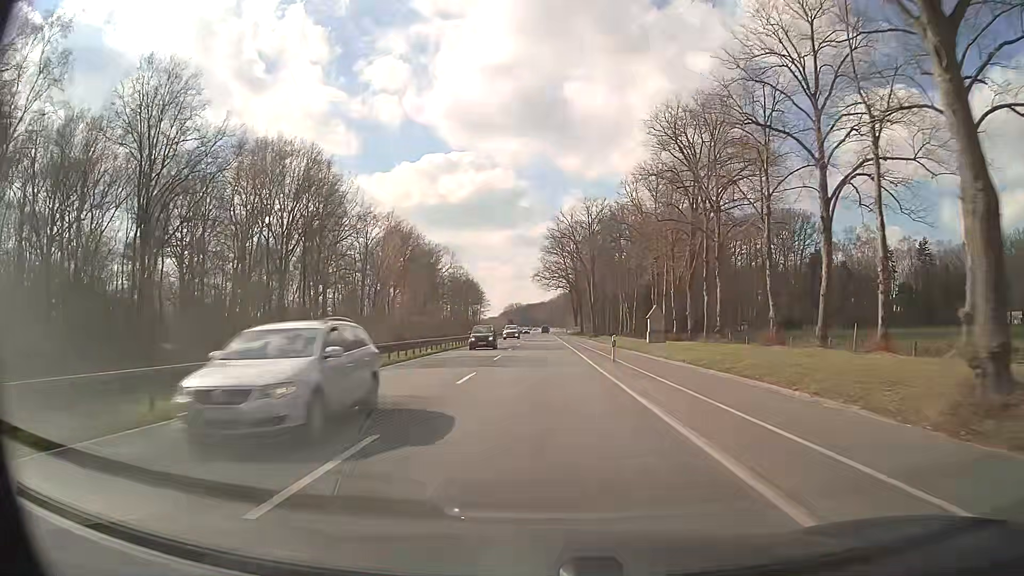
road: primary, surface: asphalt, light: Day
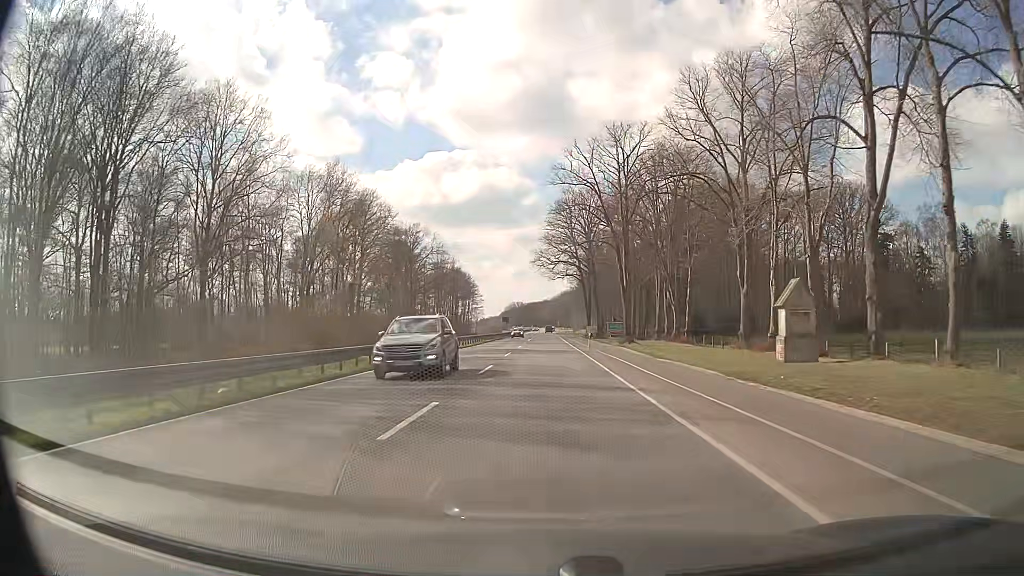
(0.0, +32.5) m; 0°
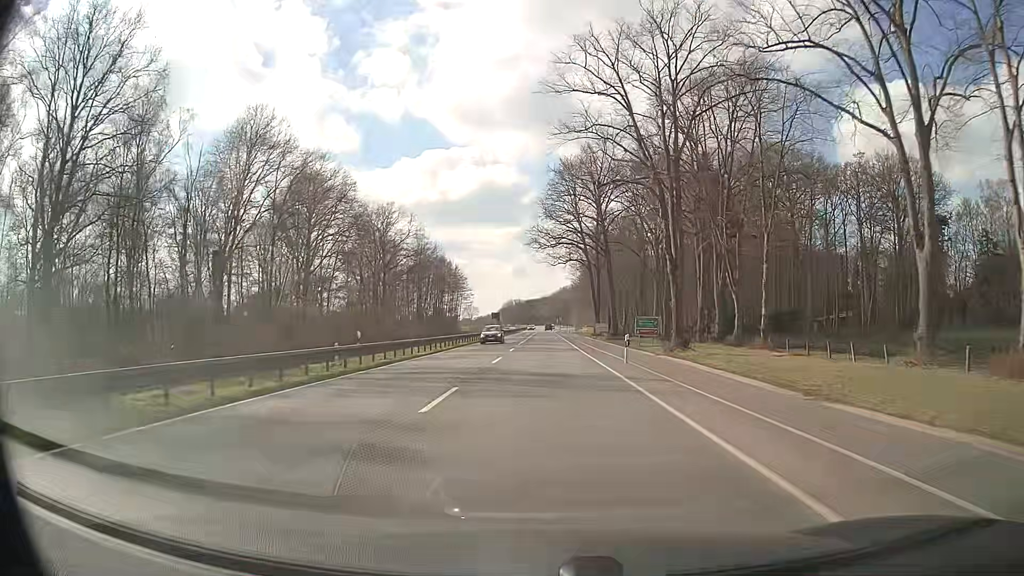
(+0.1, +21.6) m; 0°
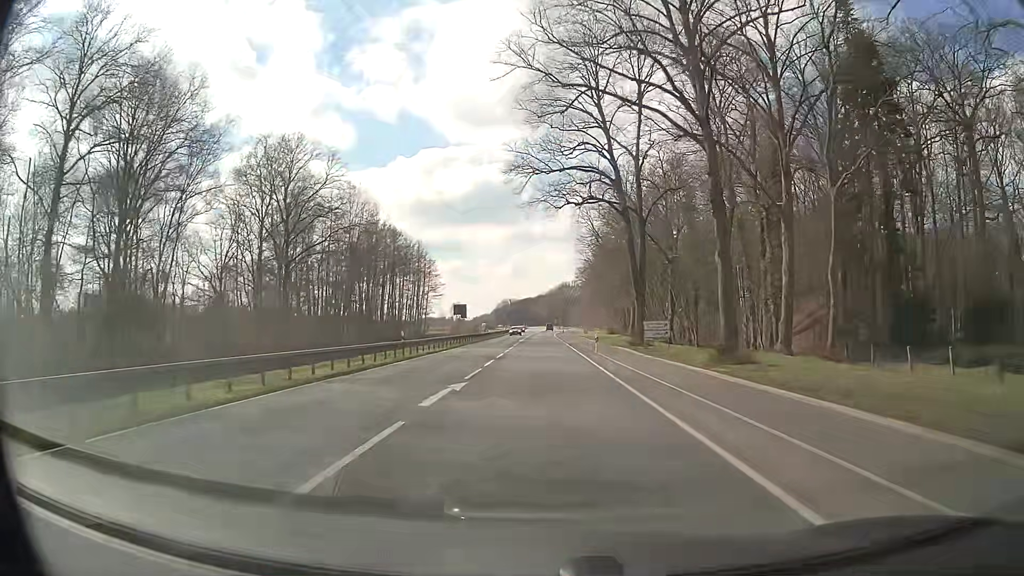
(0.0, +43.2) m; -1°
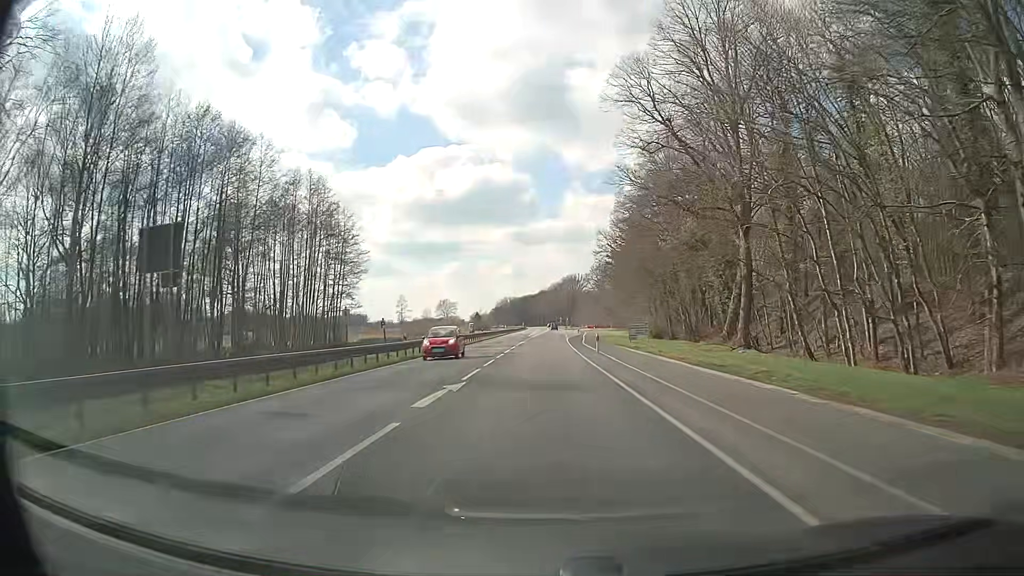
(+0.6, +54.0) m; 0°
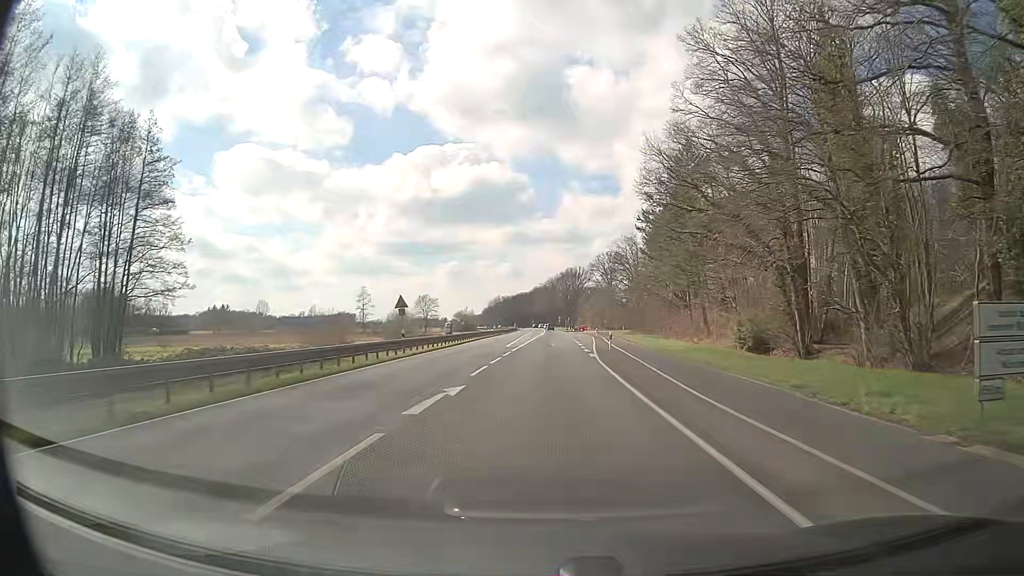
(+0.1, +43.2) m; 0°
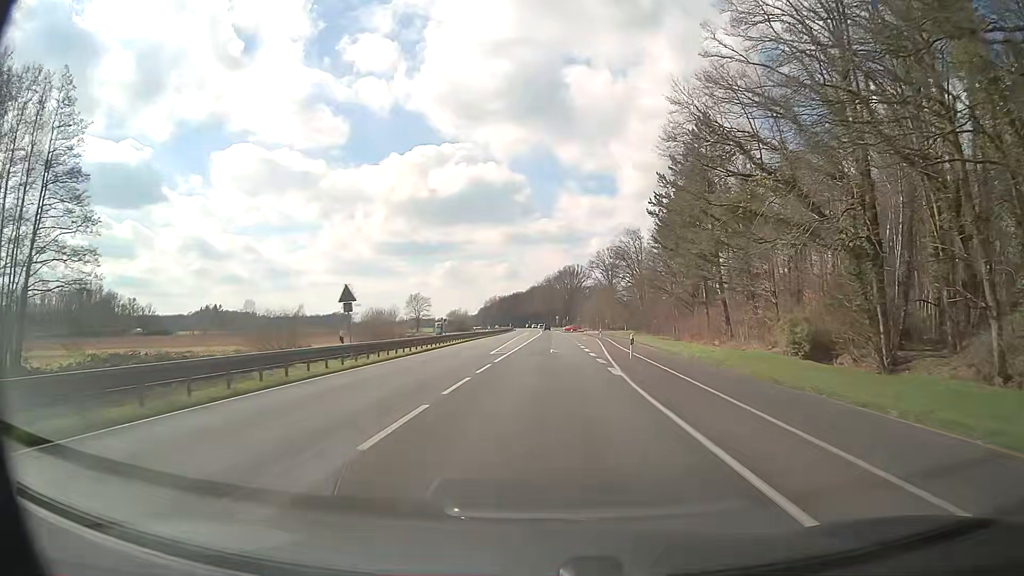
(0.0, +10.8) m; 0°
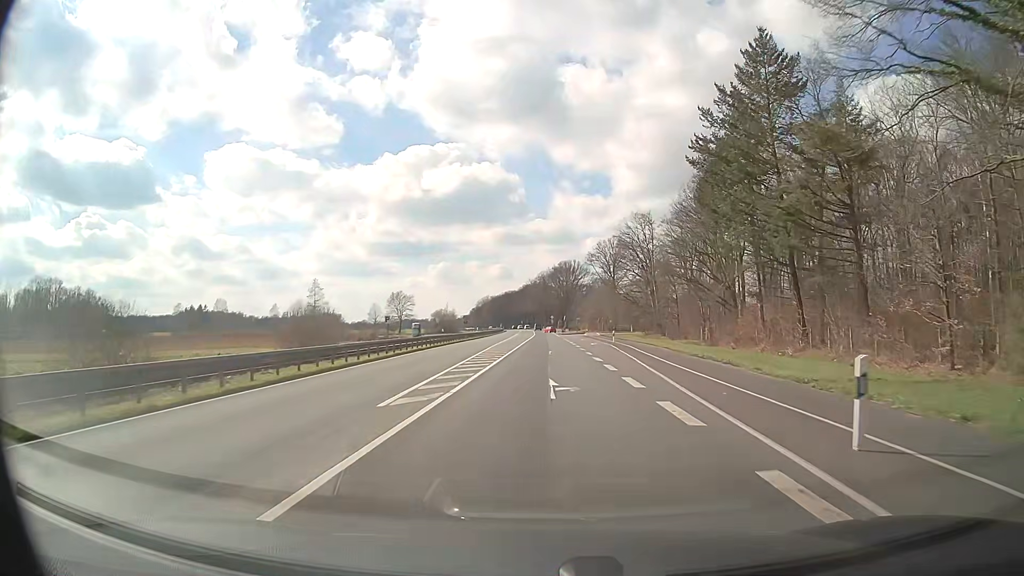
(+0.1, +21.5) m; 0°
